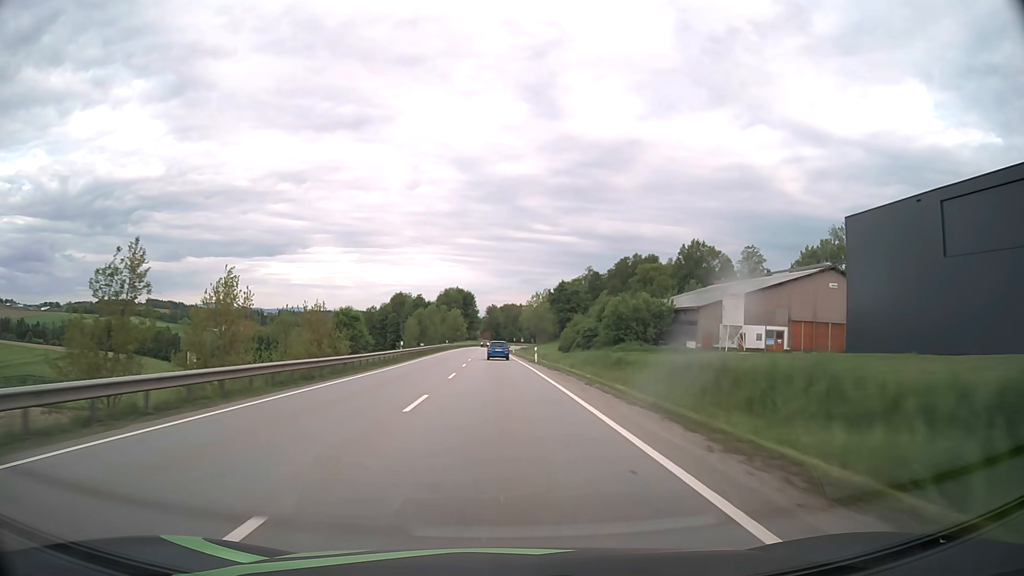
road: primary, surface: asphalt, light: Day
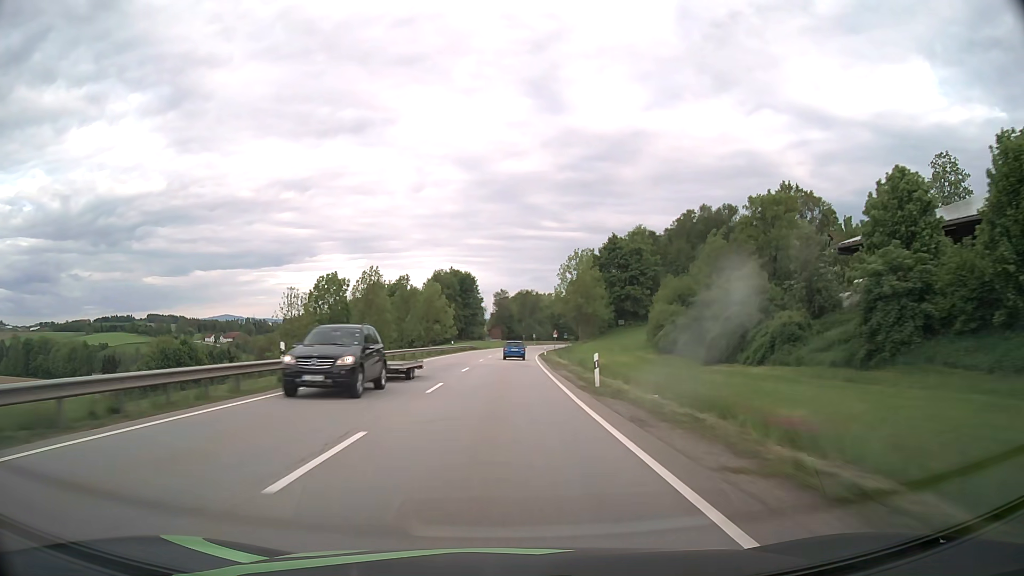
(-1.2, +79.3) m; -1°
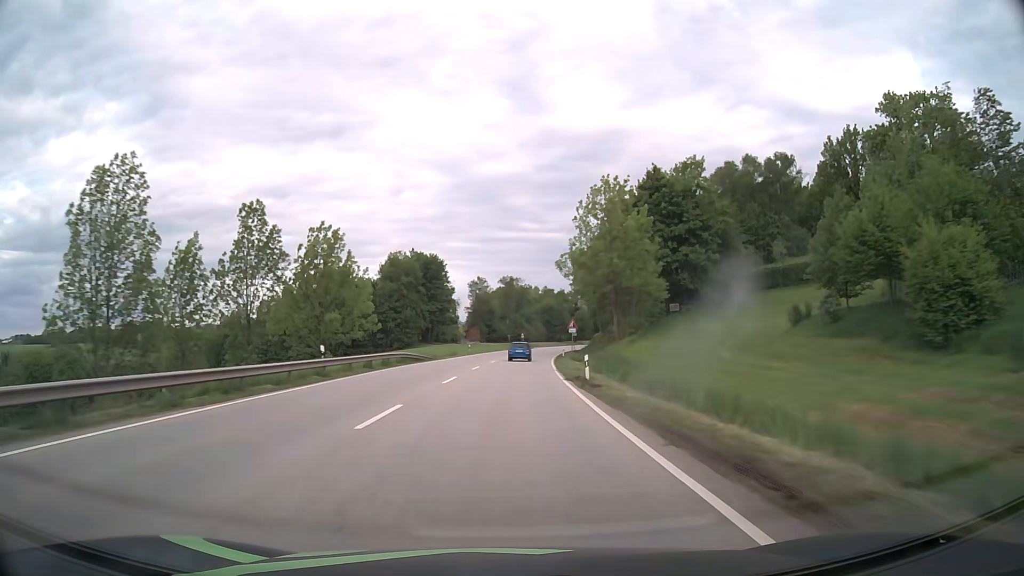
(+0.4, +47.6) m; +1°
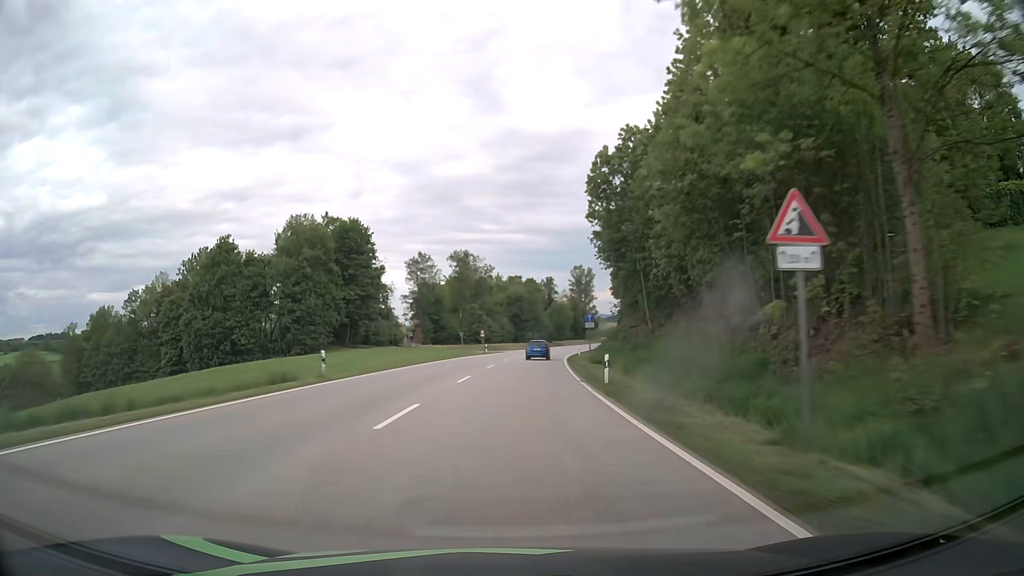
(+1.1, +47.5) m; +3°
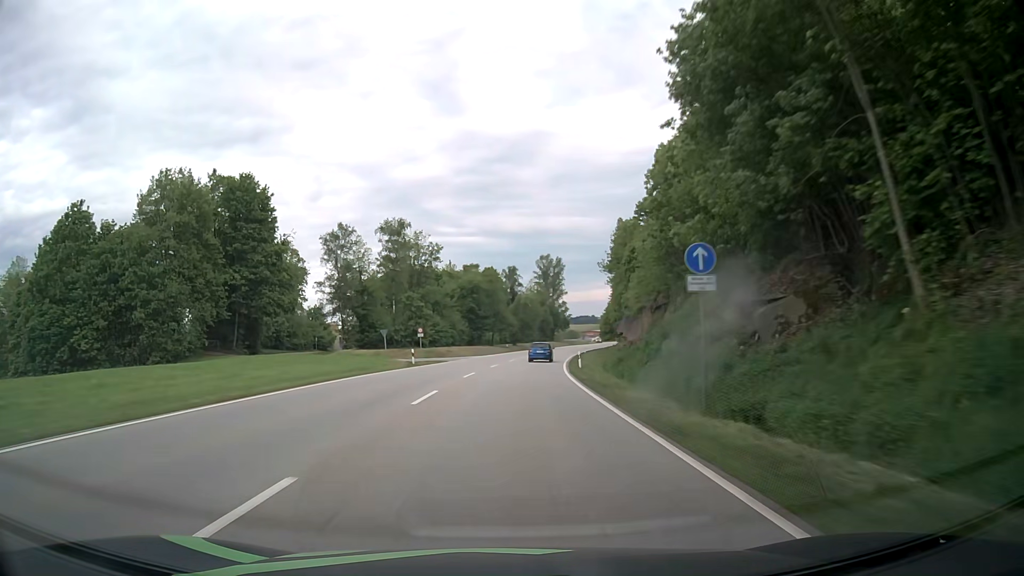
(+1.0, +31.6) m; +3°
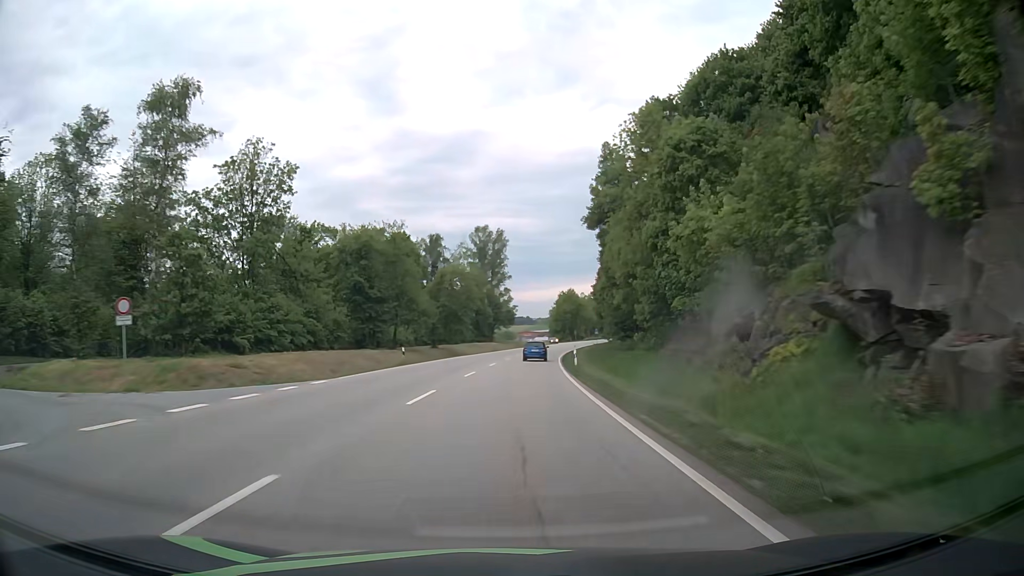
(+2.4, +47.2) m; +6°
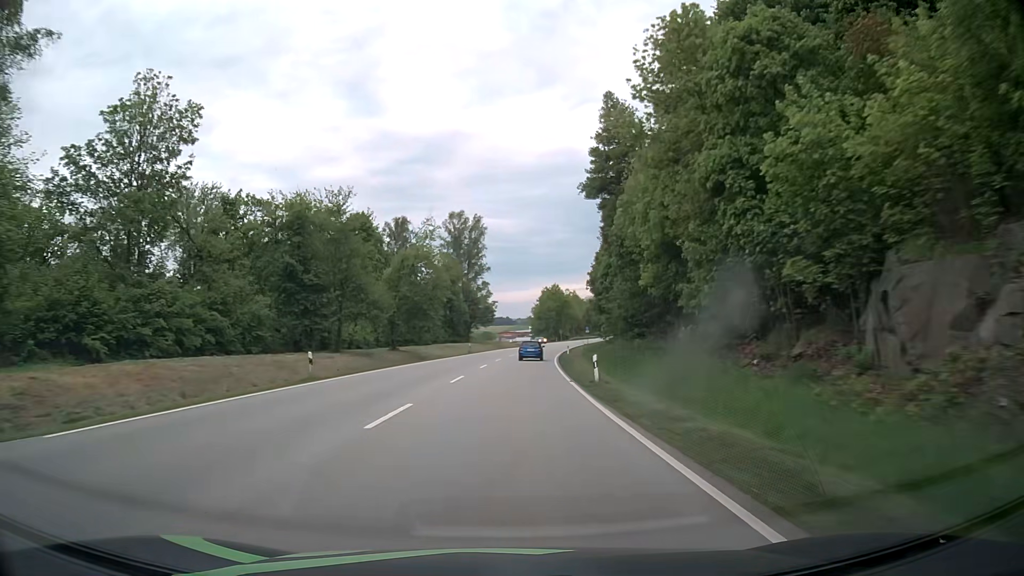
(+0.2, +15.8) m; +2°
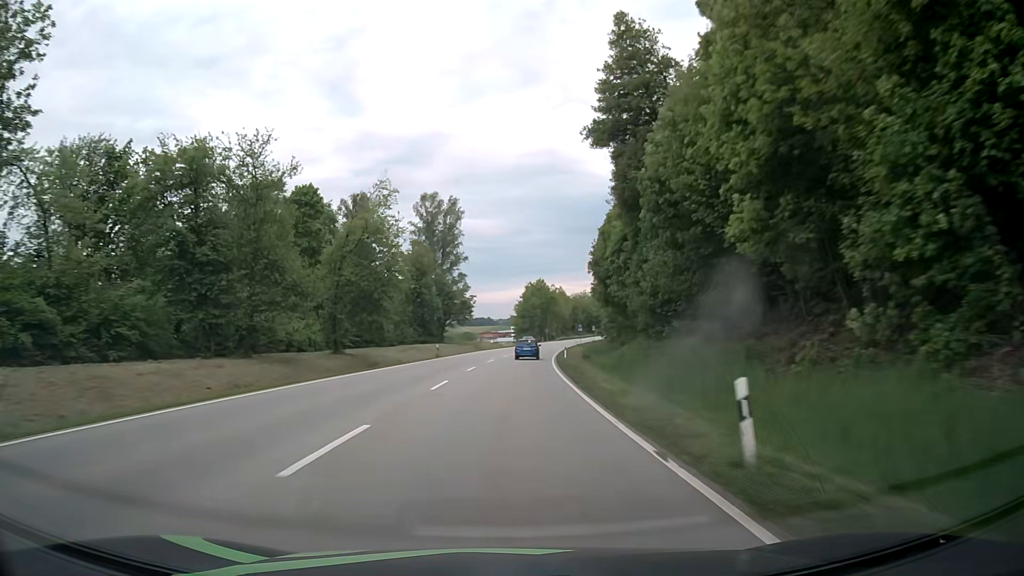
(+0.2, +15.7) m; +2°
(0, +10) (0, +20) (+1, +30) (+1, +40) (+2, +50) (+3, +60) (+4, +70) (+5, +80) (+6, +90) (+8, +100) m
